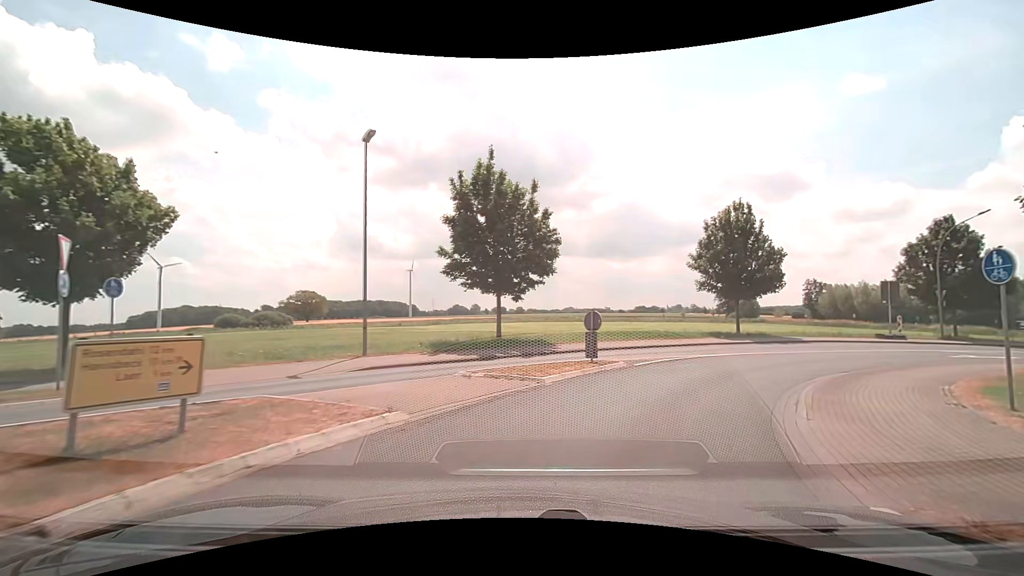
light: Day
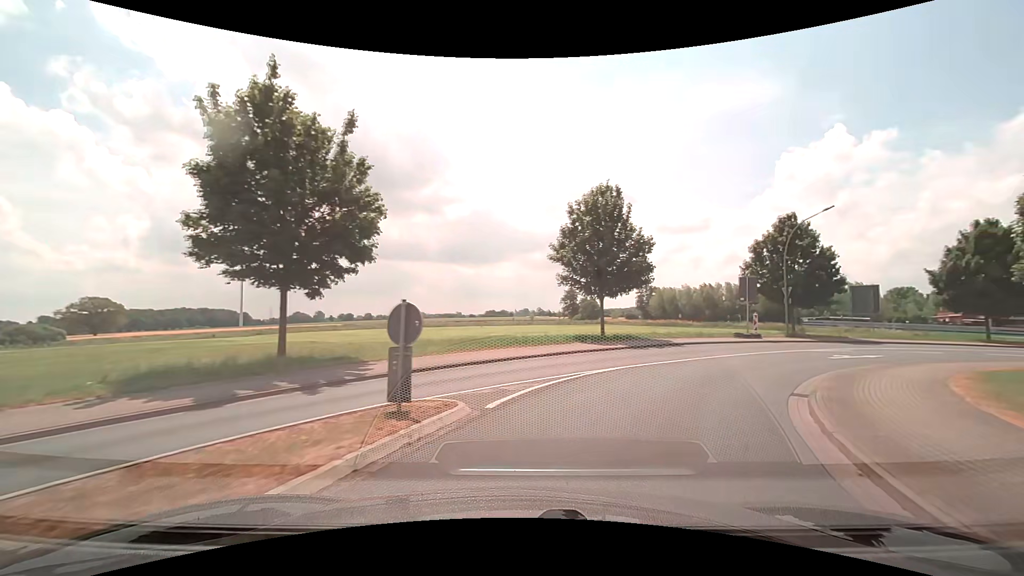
(+0.9, +7.7) m; +16°
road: secondary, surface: asphalt
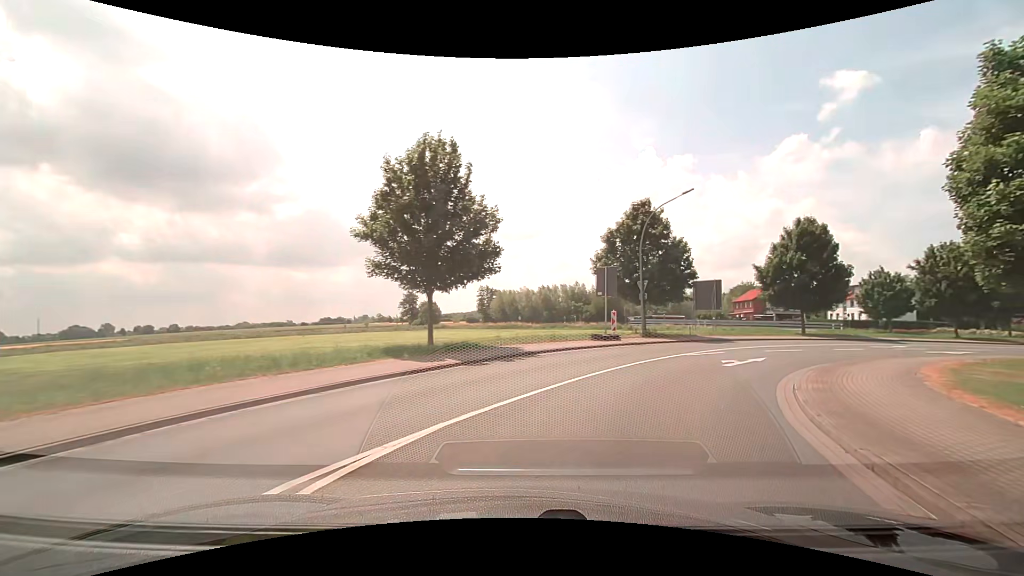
(+1.3, +8.3) m; +18°
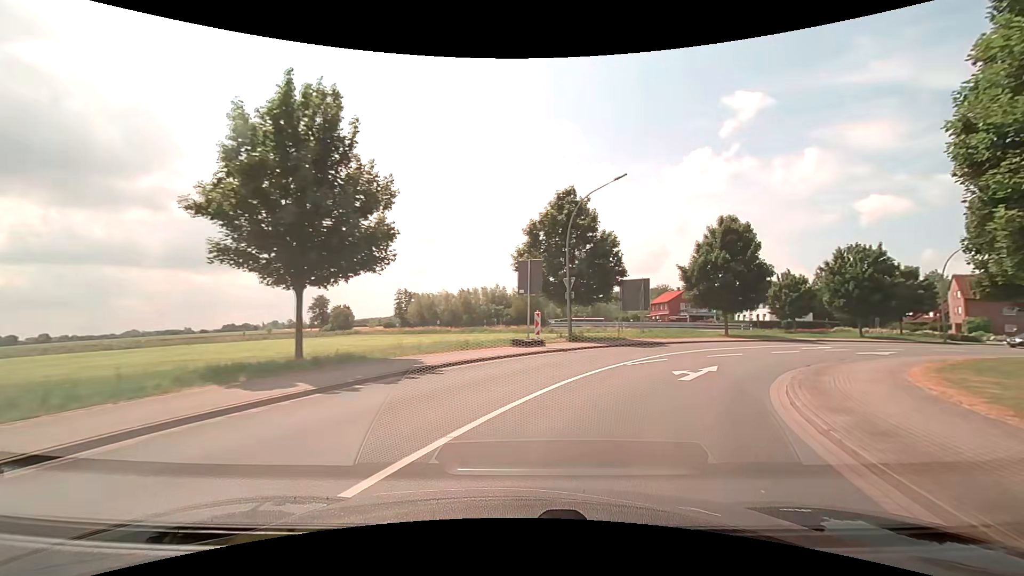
(+0.3, +4.6) m; +9°
